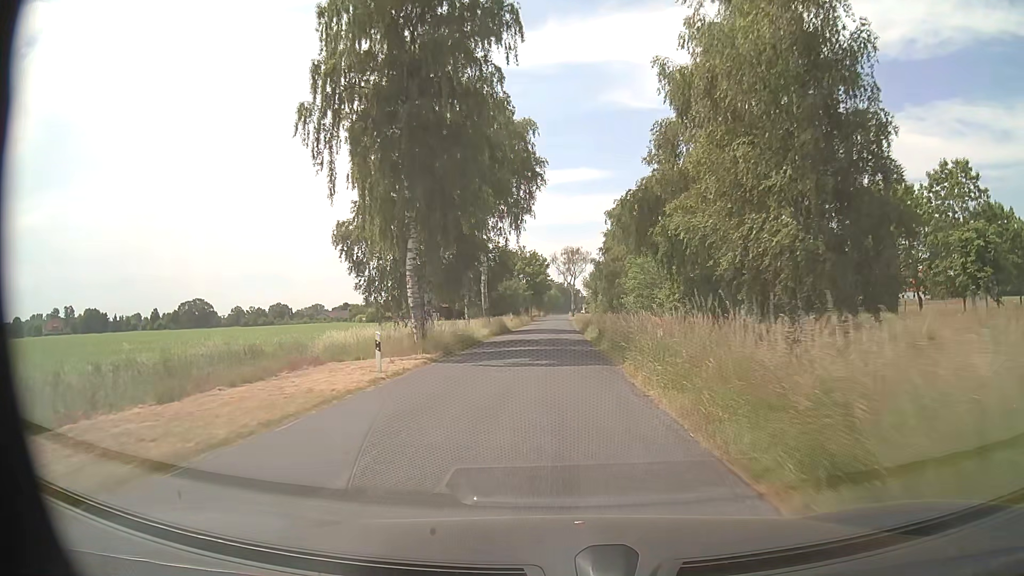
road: secondary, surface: asphalt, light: Day
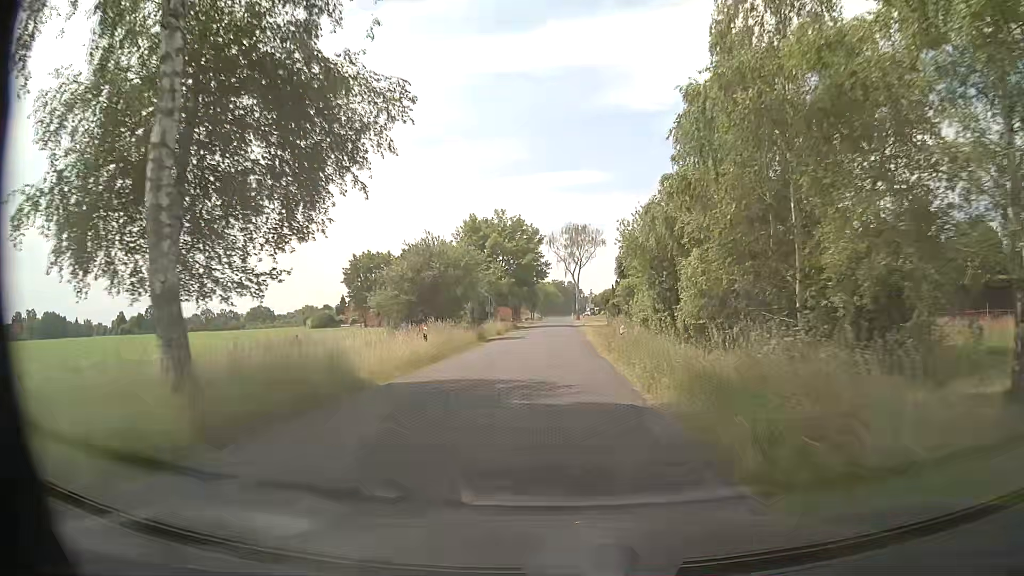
(-0.1, +41.8) m; 0°
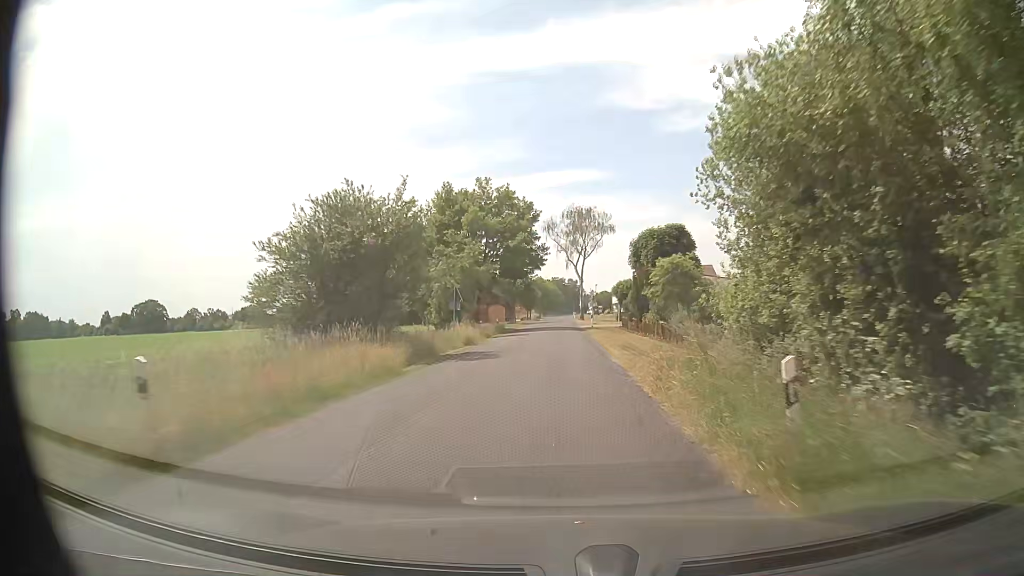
(+0.1, +16.7) m; -1°
(0, +10) (+1, +20) (+1, +30) (+1, +40) (+1, +50) (+2, +60) (+2, +70) (+2, +80) (+2, +90) (+3, +100) m
